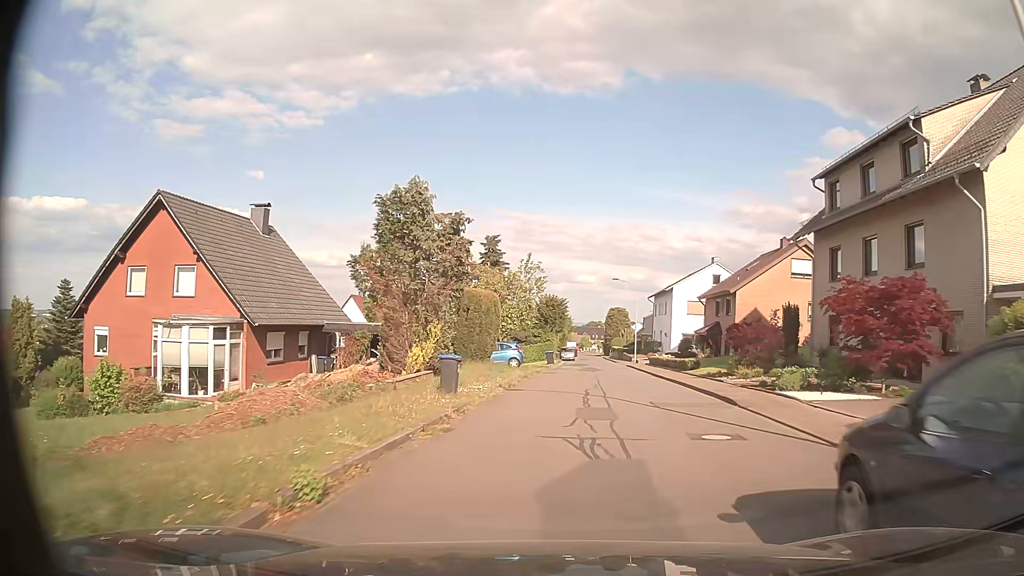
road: residential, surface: asphalt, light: Day
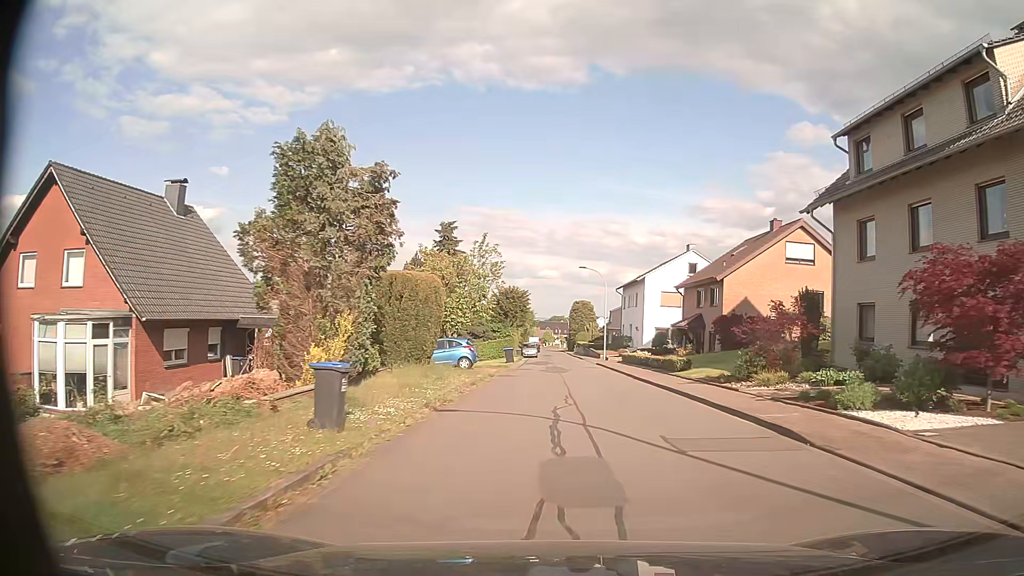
(+0.2, +6.1) m; +3°
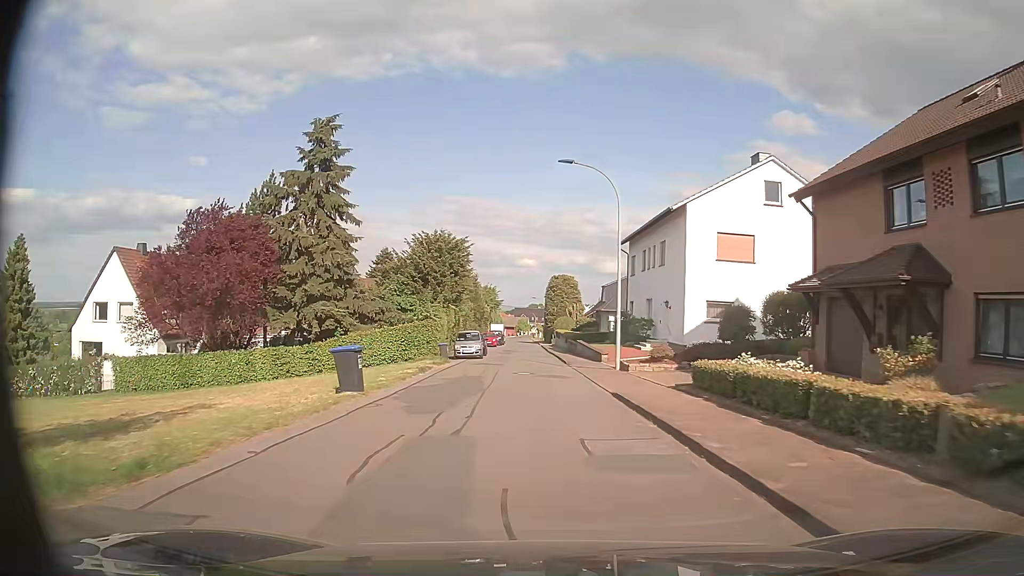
(+1.4, +31.0) m; +2°
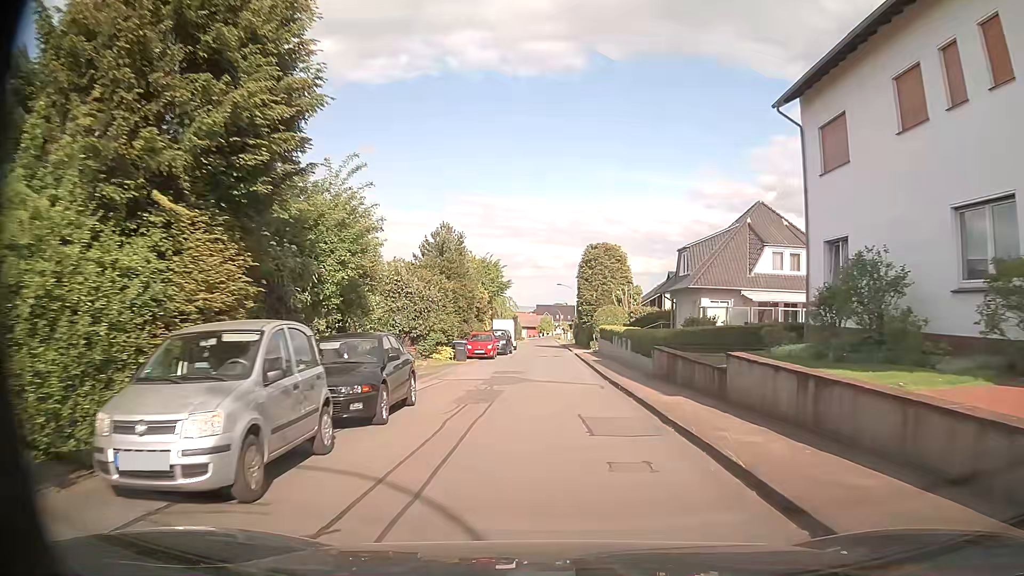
(-0.8, +31.7) m; -2°
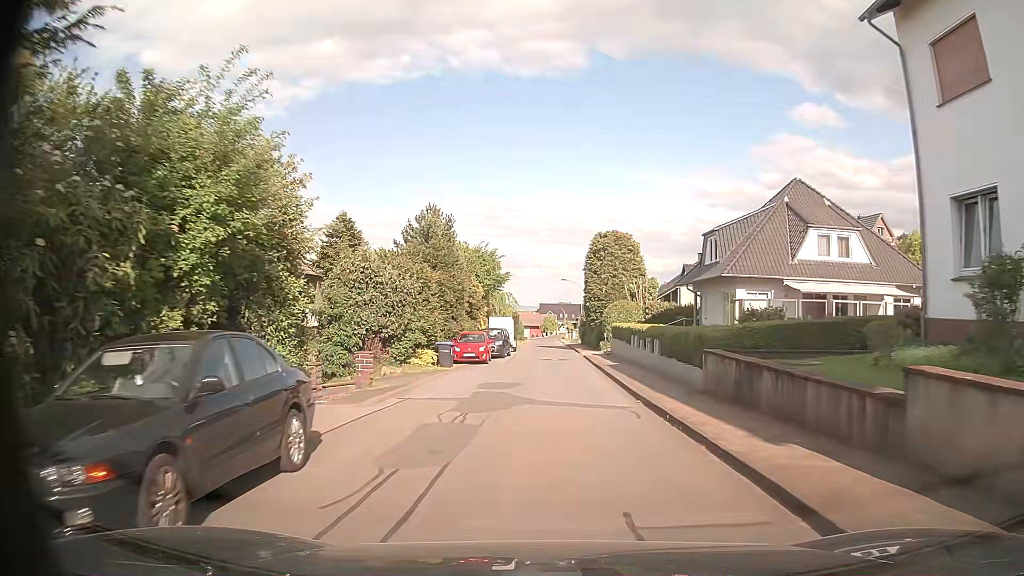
(0.0, +6.4) m; 0°
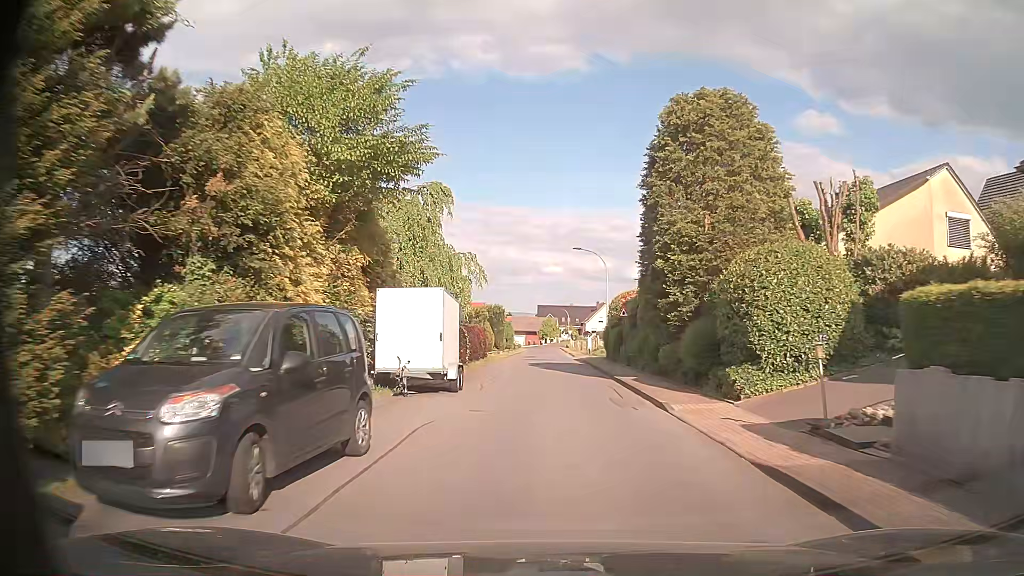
(-0.4, +32.1) m; 0°
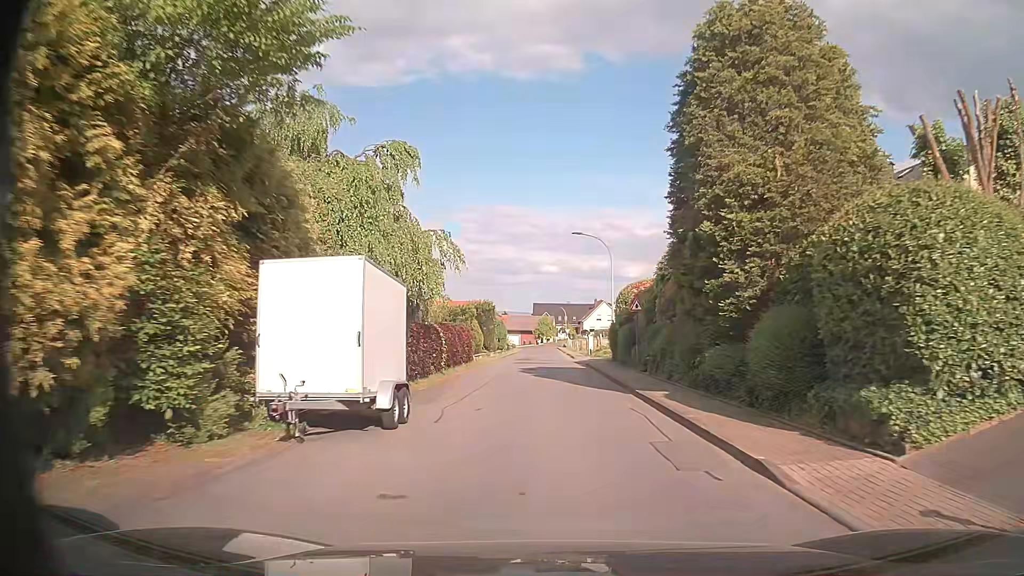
(0.0, +6.4) m; +1°
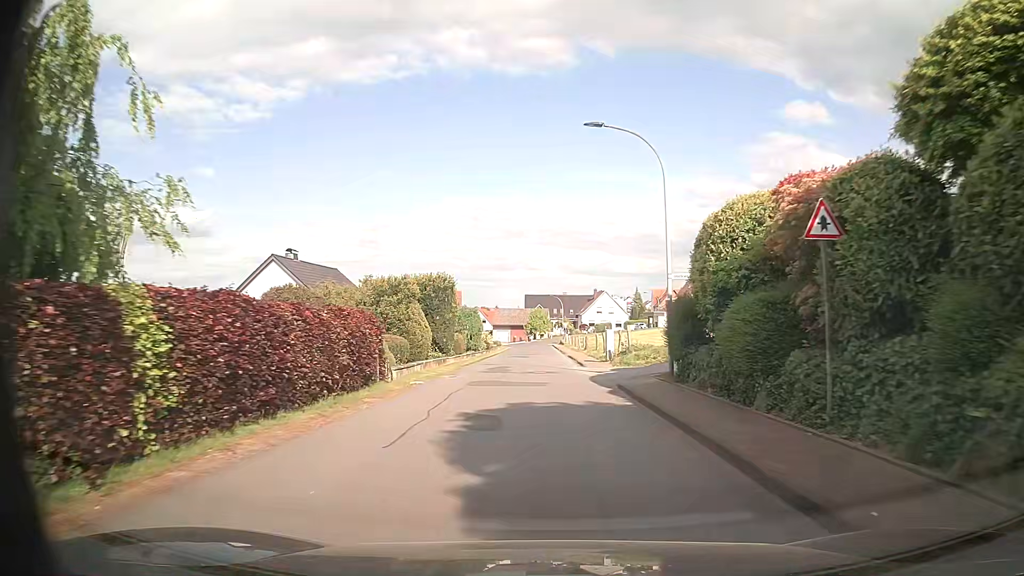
(-0.1, +19.7) m; -1°
